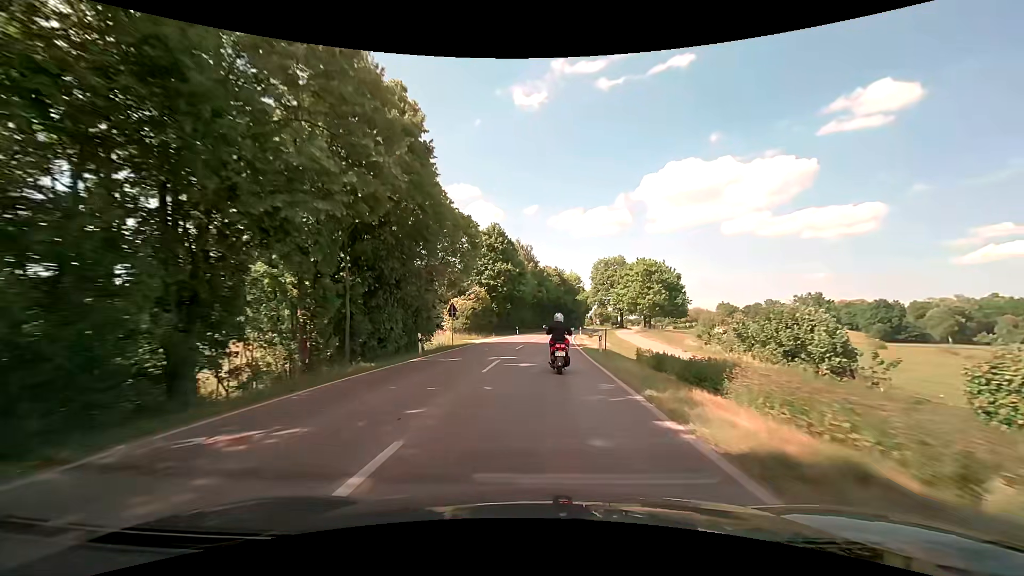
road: secondary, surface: asphalt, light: Day
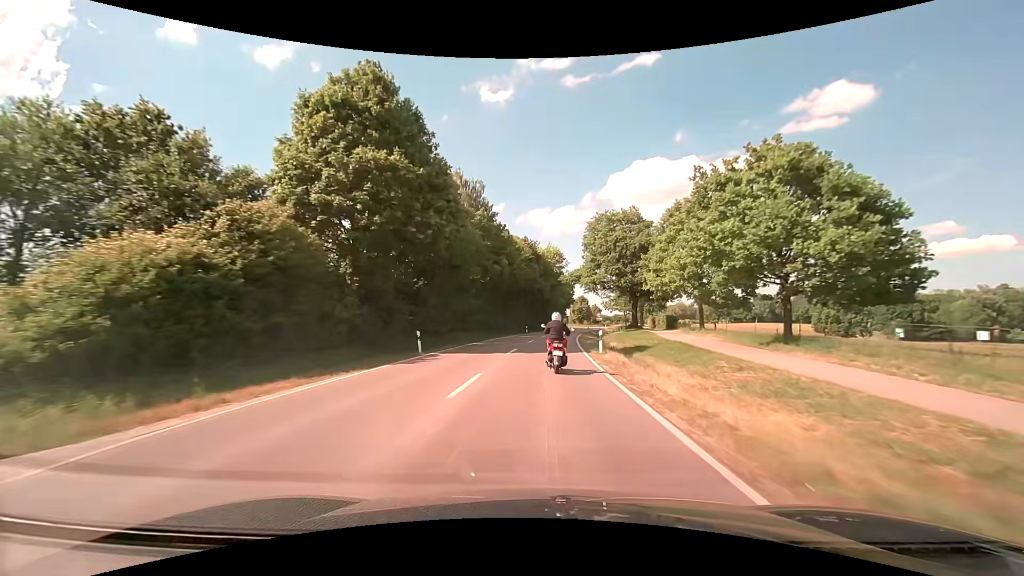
(+1.3, +44.4) m; +3°
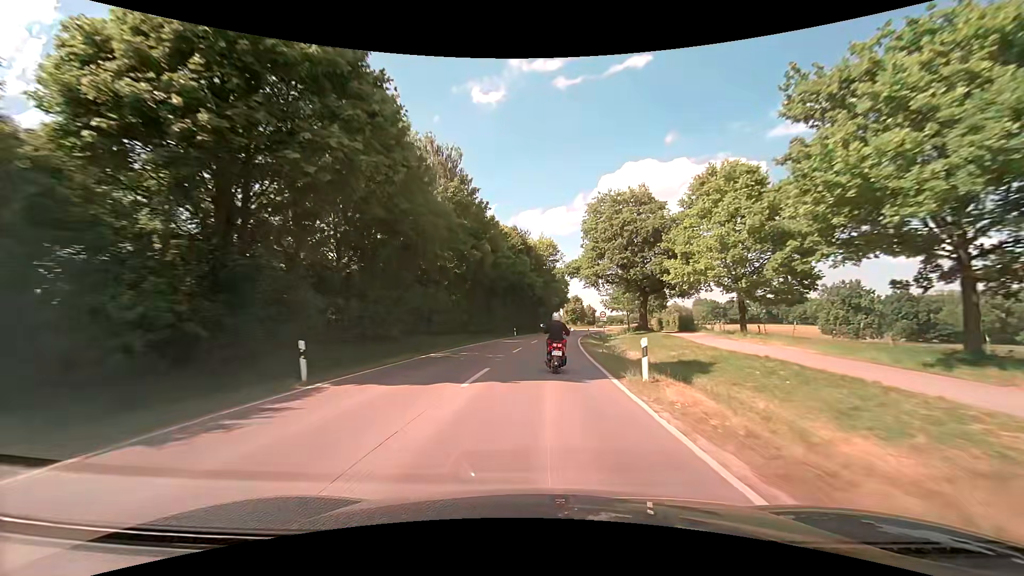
(+0.1, +11.0) m; +1°
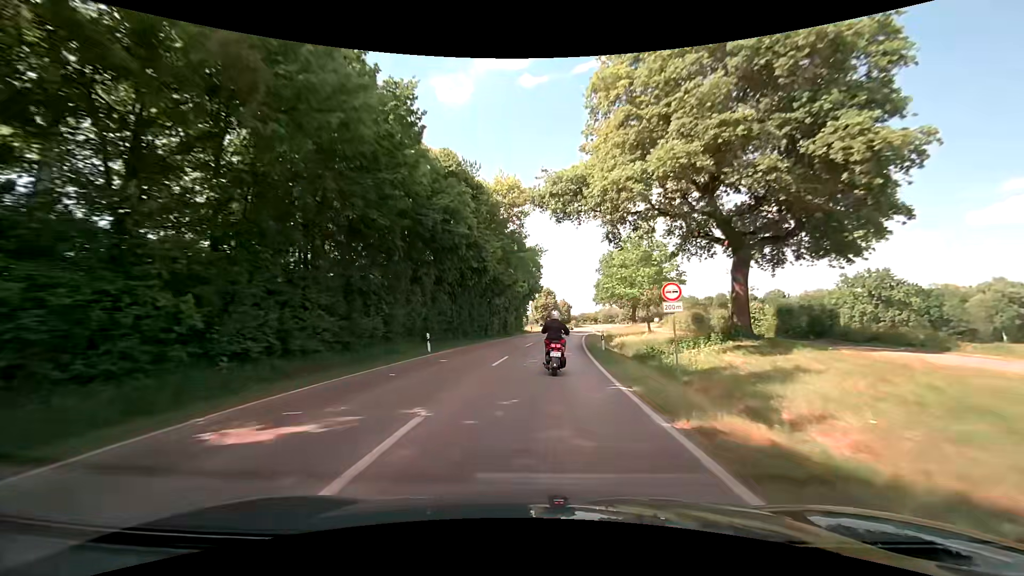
(+1.0, +33.1) m; +4°
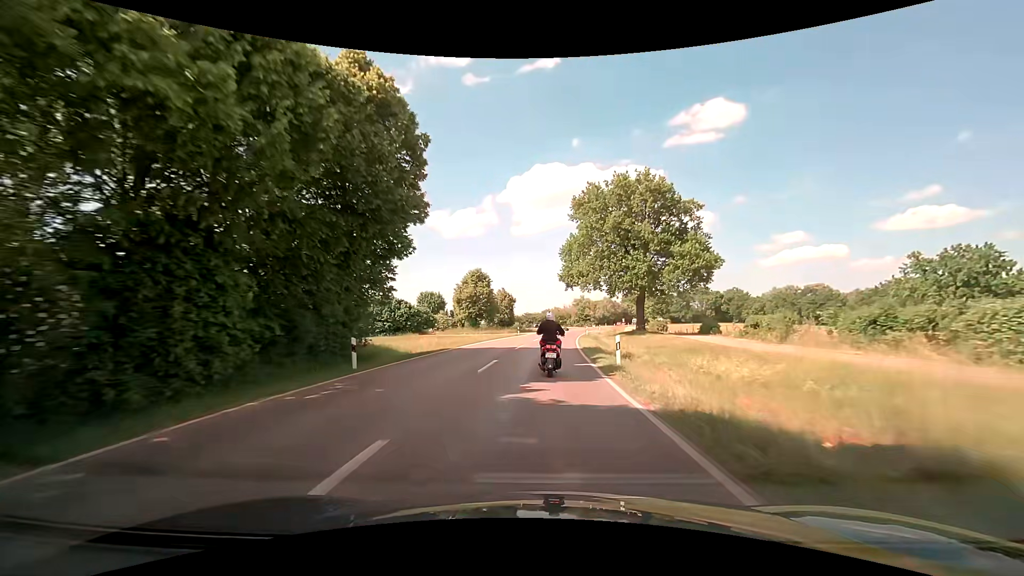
(+3.1, +52.2) m; +7°
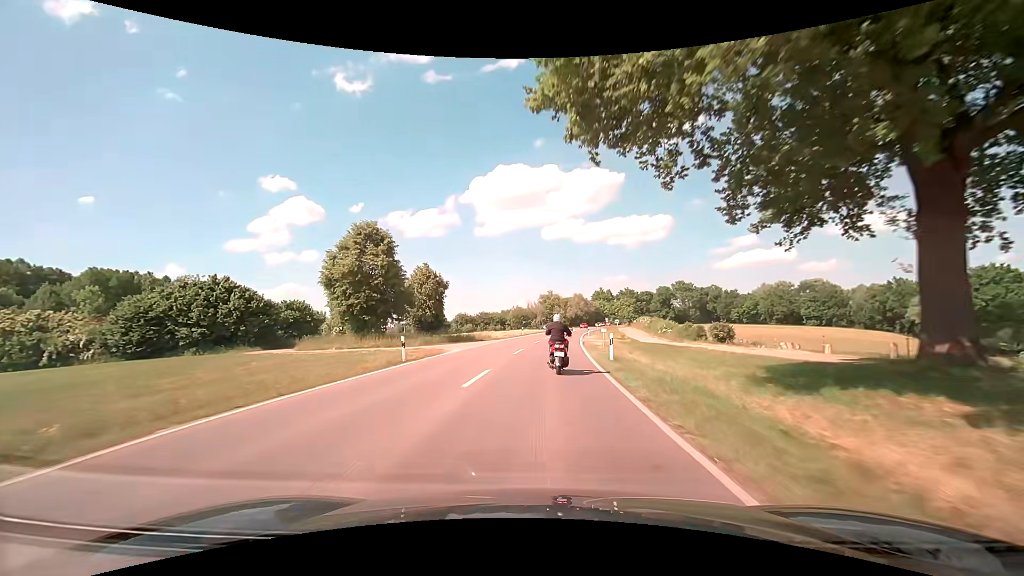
(+1.3, +41.2) m; +4°
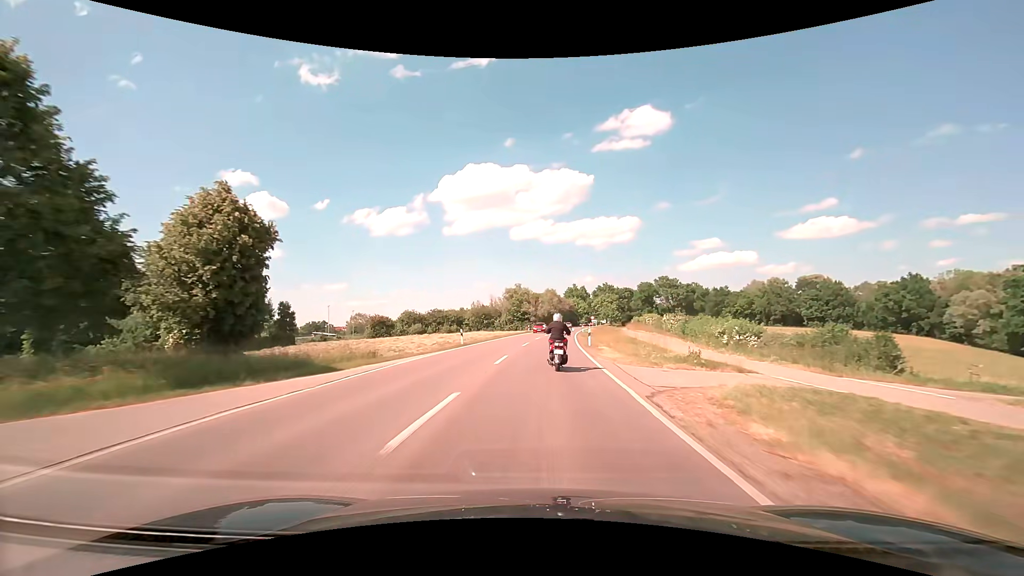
(+0.9, +31.2) m; +4°
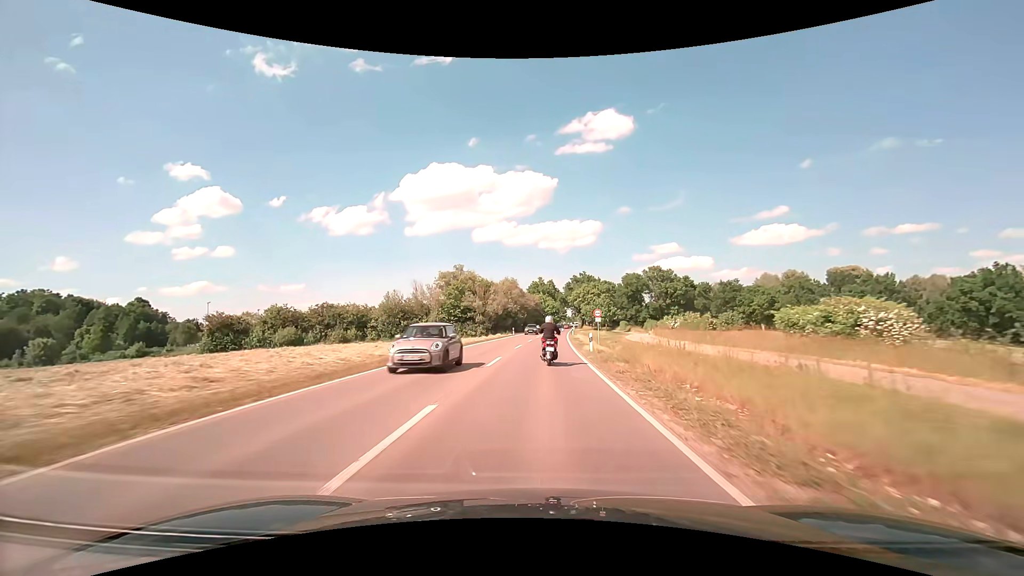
(+2.1, +51.5) m; +4°
